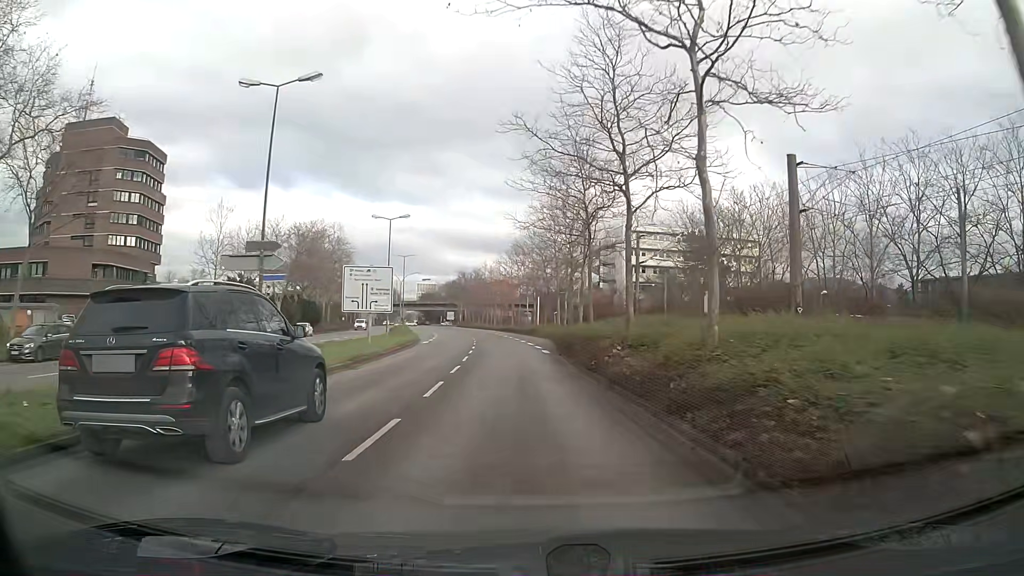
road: secondary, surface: asphalt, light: Day
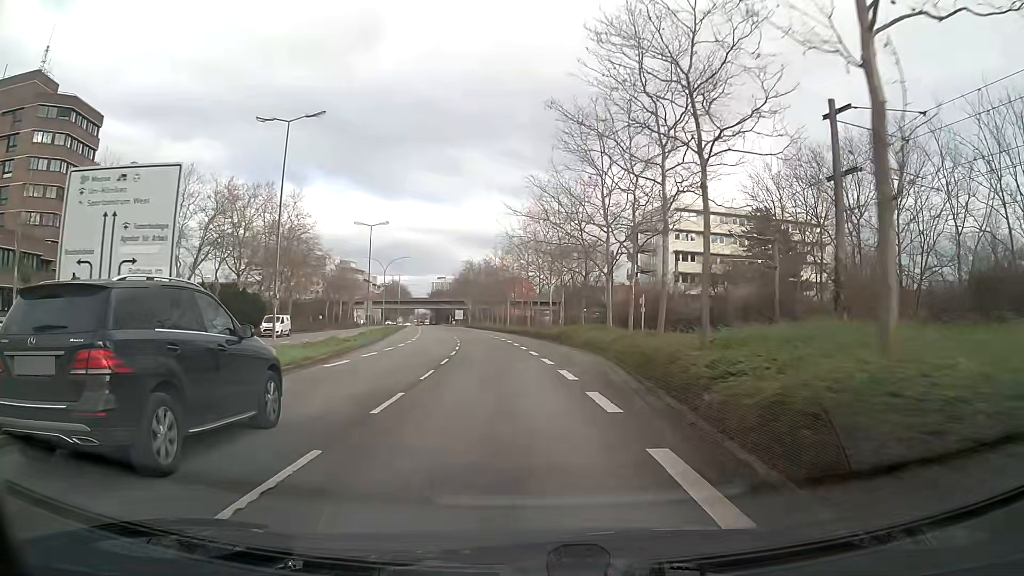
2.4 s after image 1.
(-0.7, +26.6) m; -2°
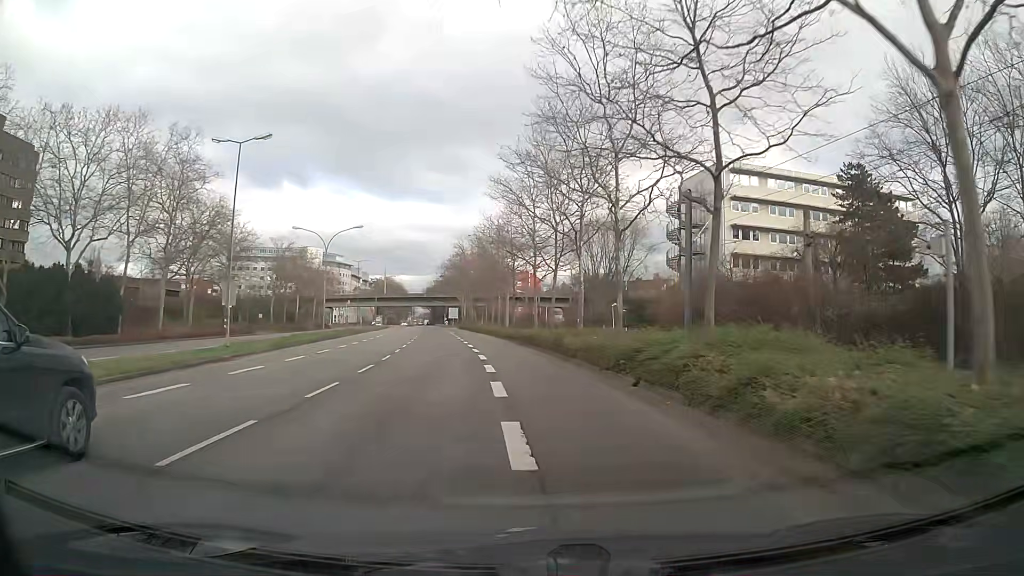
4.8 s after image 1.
(-0.1, +28.1) m; 0°
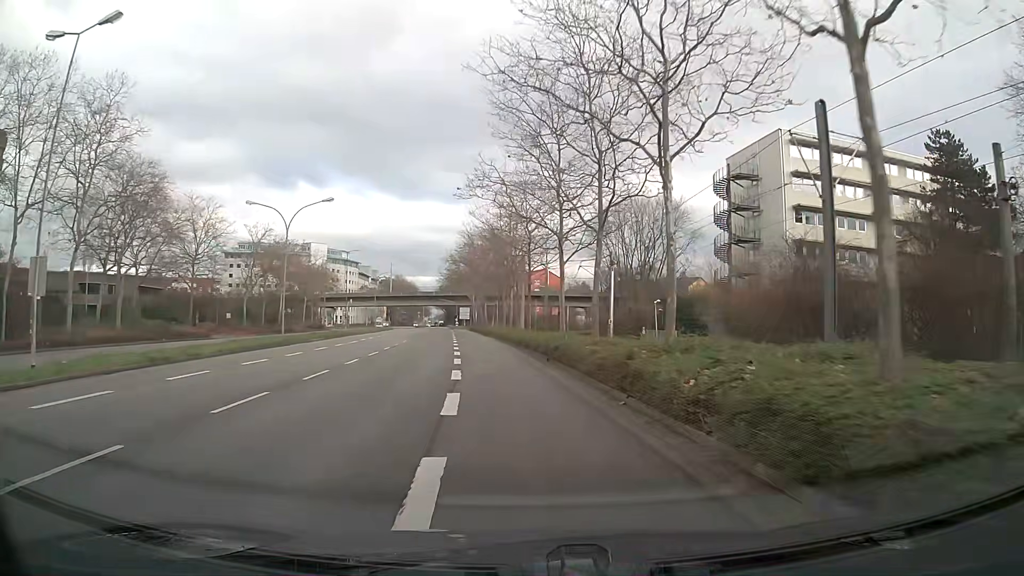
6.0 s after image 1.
(-0.1, +14.4) m; -2°
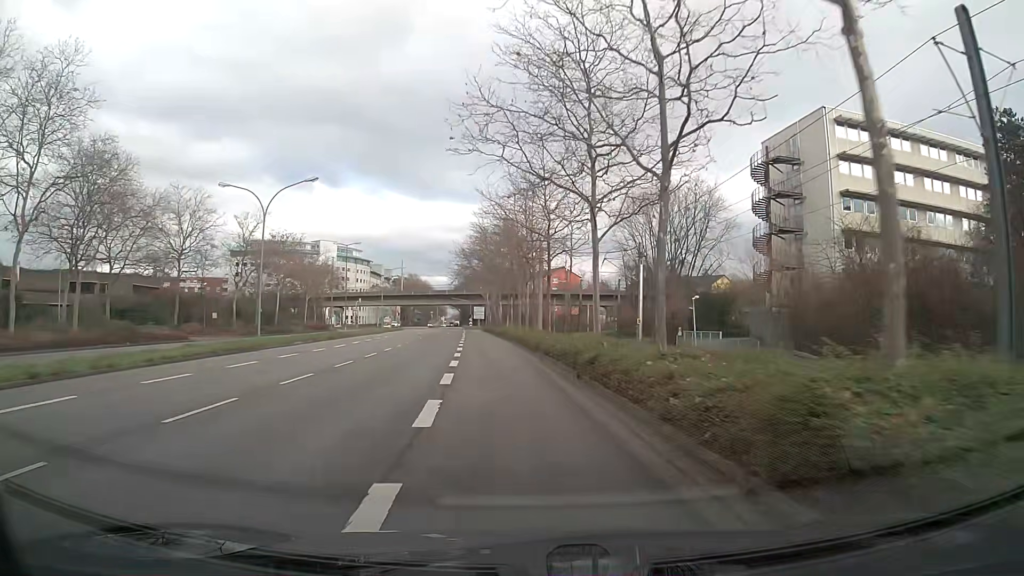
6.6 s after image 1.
(-0.1, +7.2) m; -2°
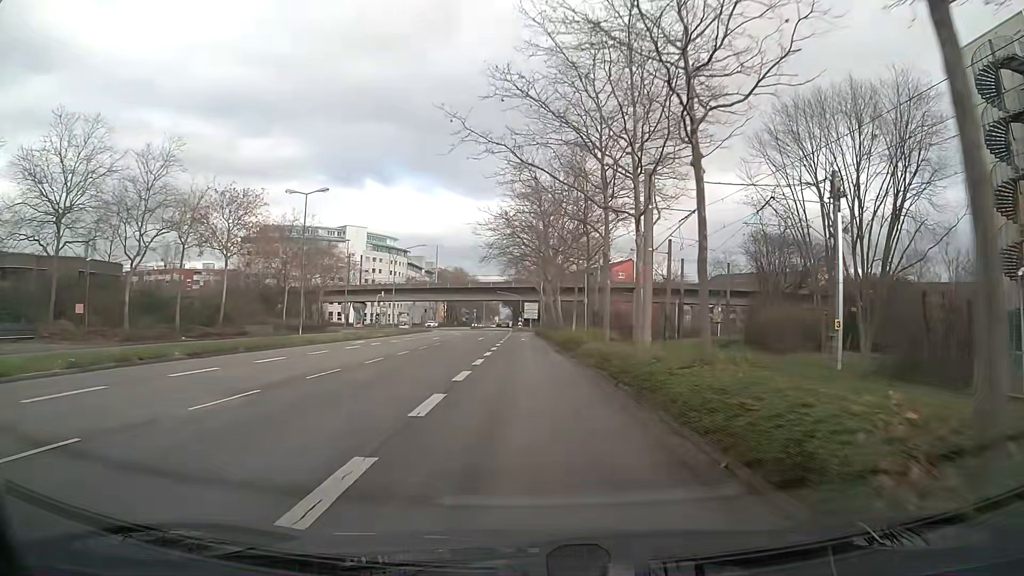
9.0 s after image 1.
(-1.2, +29.1) m; -5°
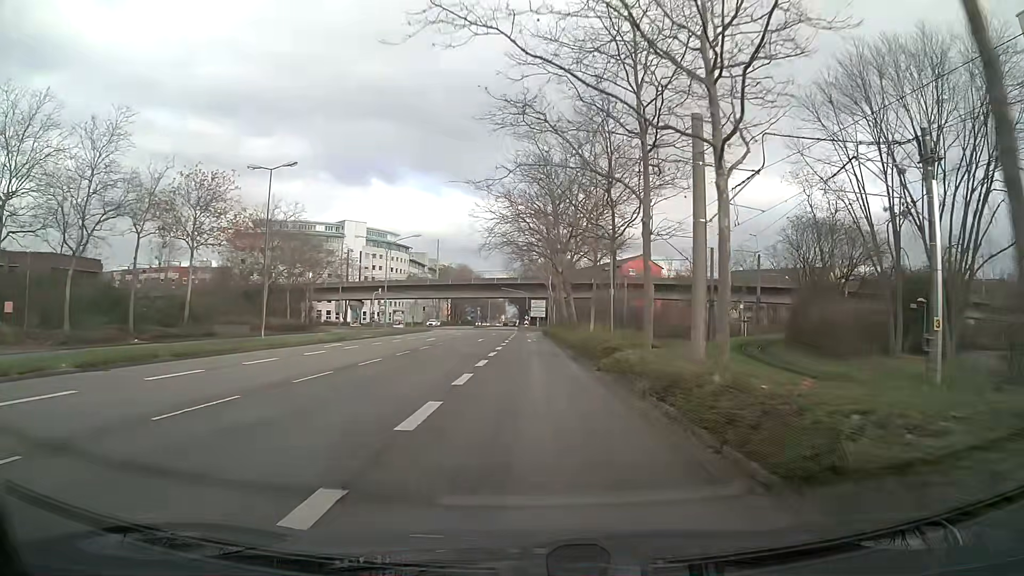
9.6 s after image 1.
(0.0, +7.3) m; +1°
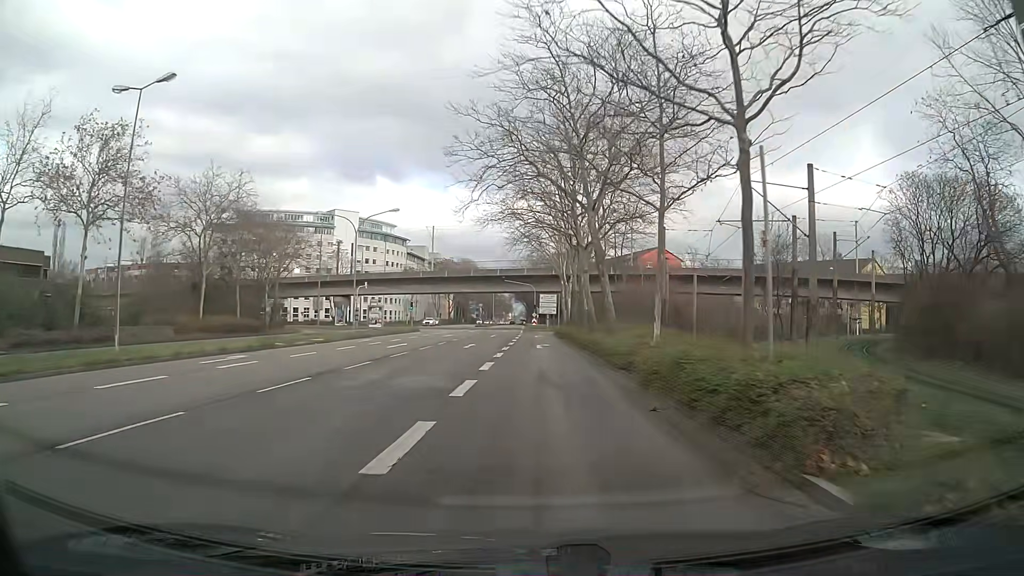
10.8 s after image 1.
(-0.2, +14.4) m; 0°
(0, +10) (0, +20) (0, +30) (0, +40) (0, +50) (0, +60) (+1, +70) (+6, +79) (+13, +86) (+22, +89) m
